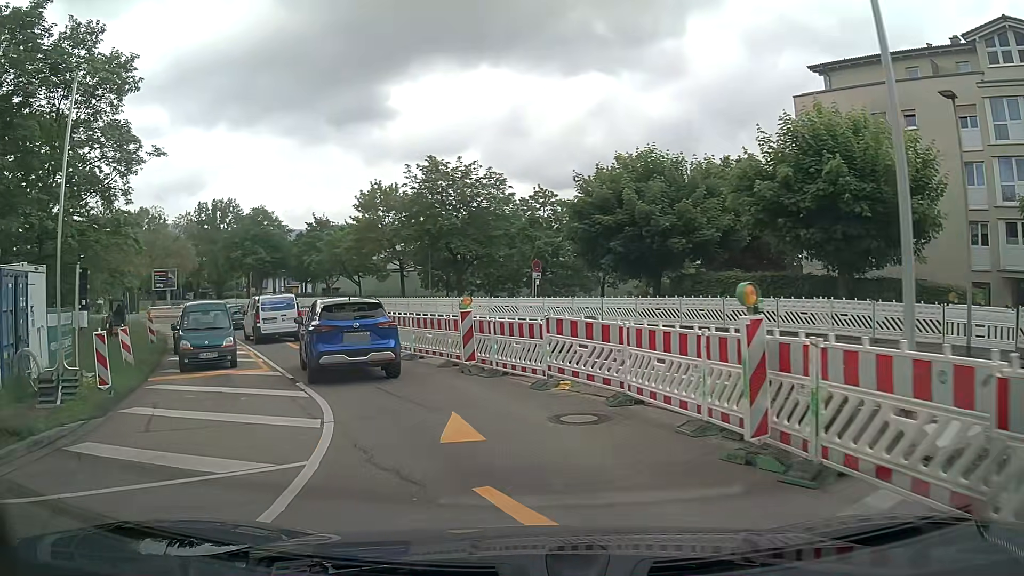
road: tertiary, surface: asphalt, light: Day
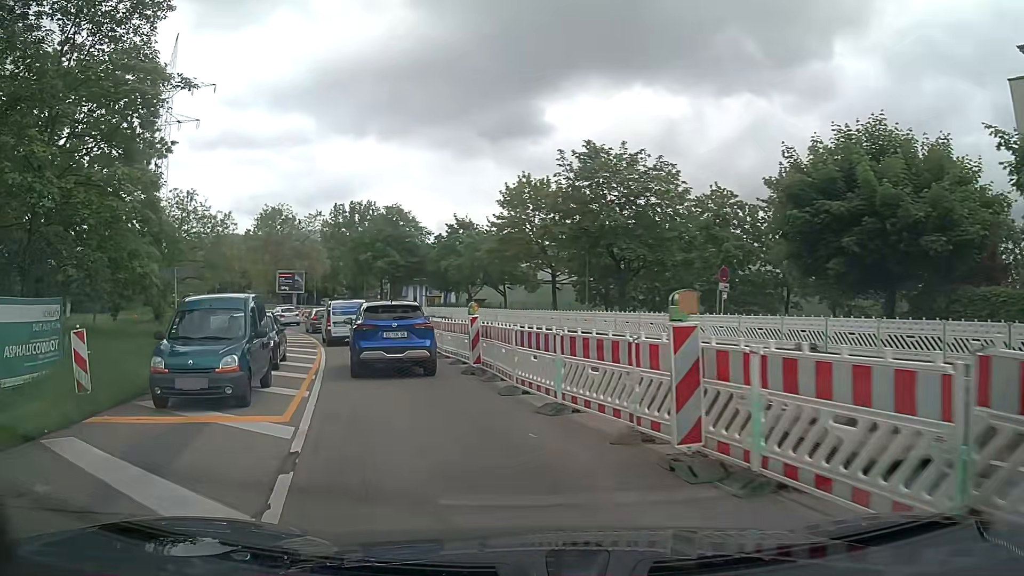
(-0.8, +7.9) m; -13°
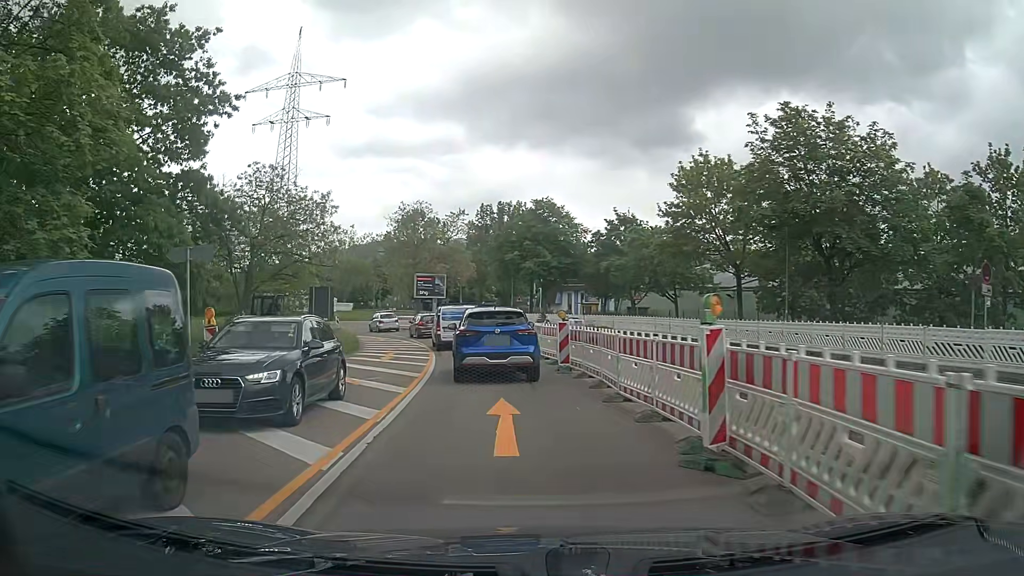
(-1.0, +8.6) m; -13°
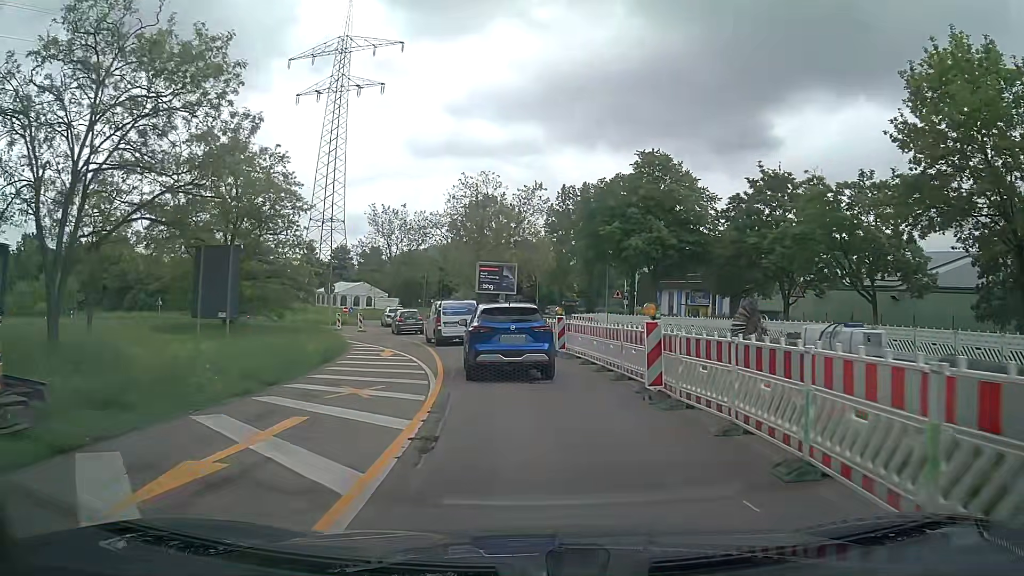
(-1.3, +18.4) m; -7°
